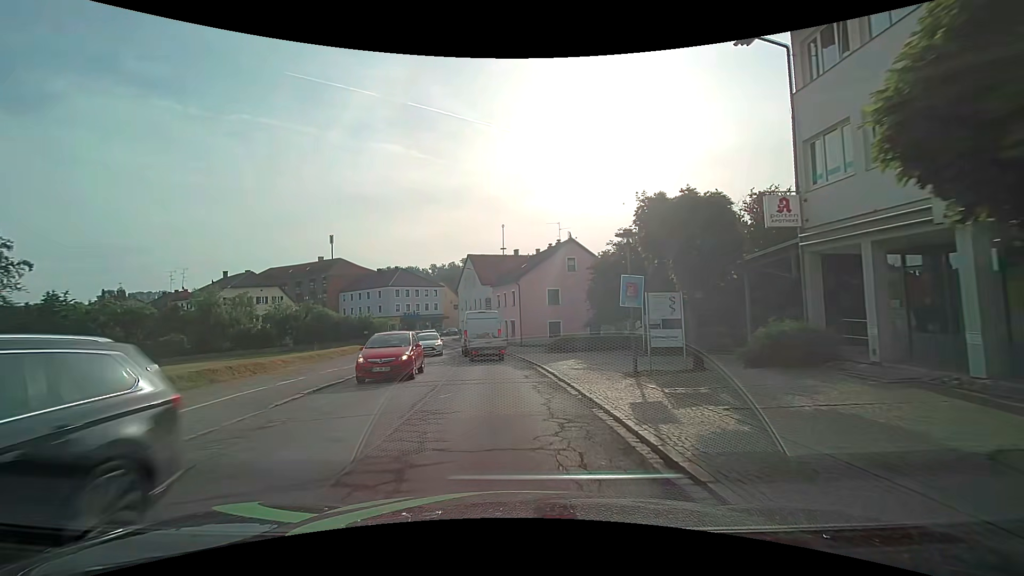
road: secondary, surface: asphalt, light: Day
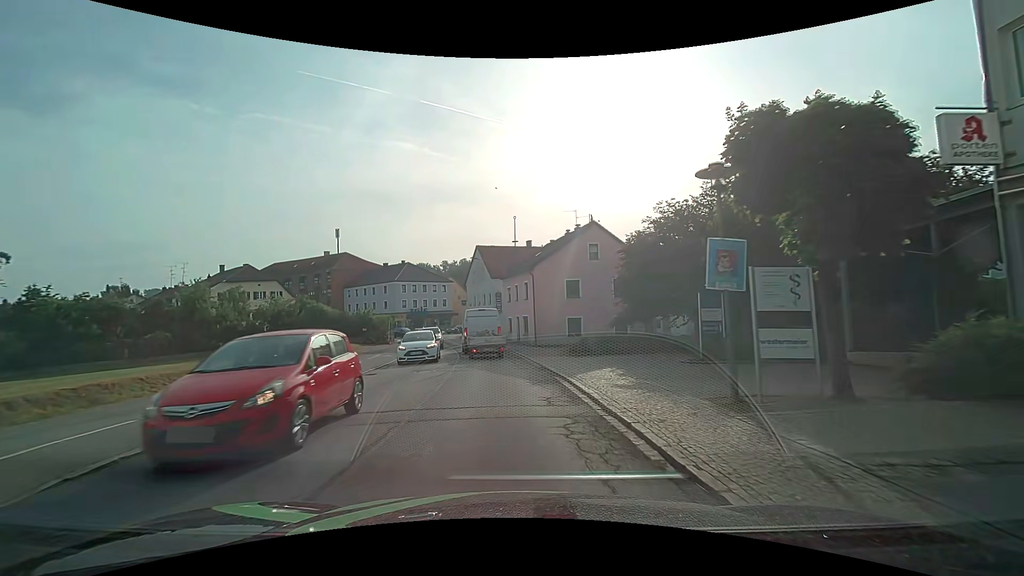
(0.0, +5.4) m; -1°
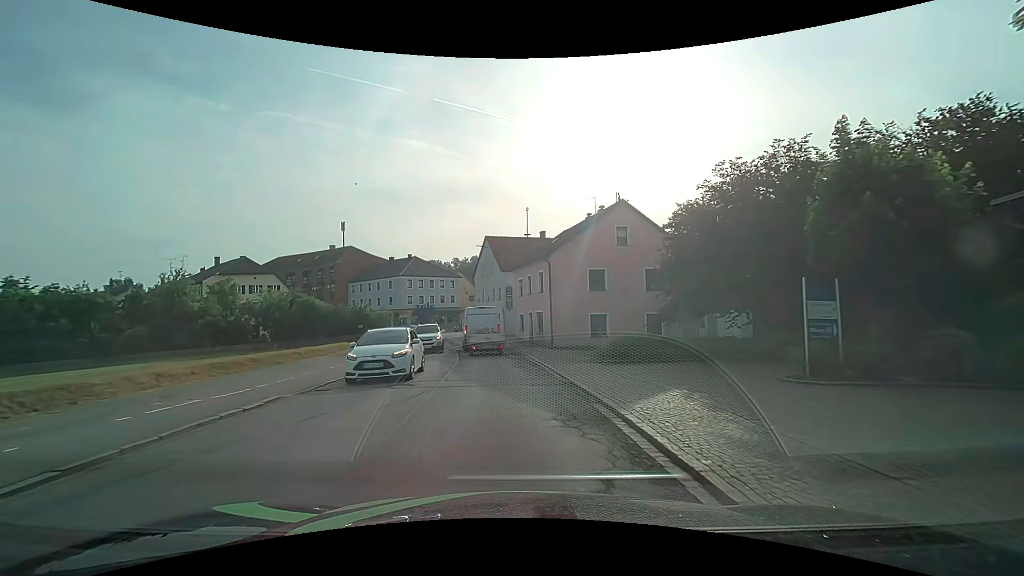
(-0.1, +5.3) m; -2°
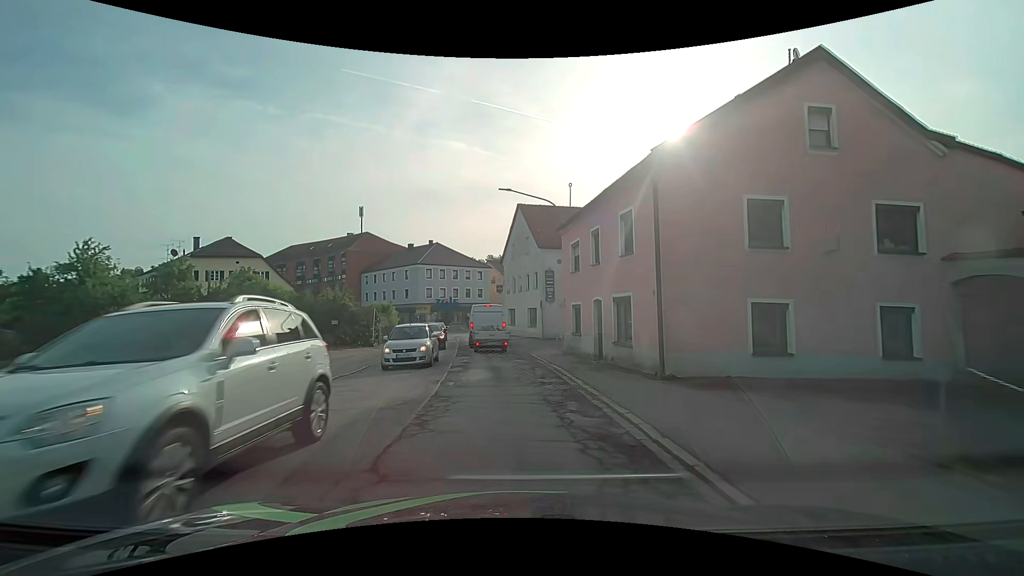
(-0.5, +15.5) m; -4°
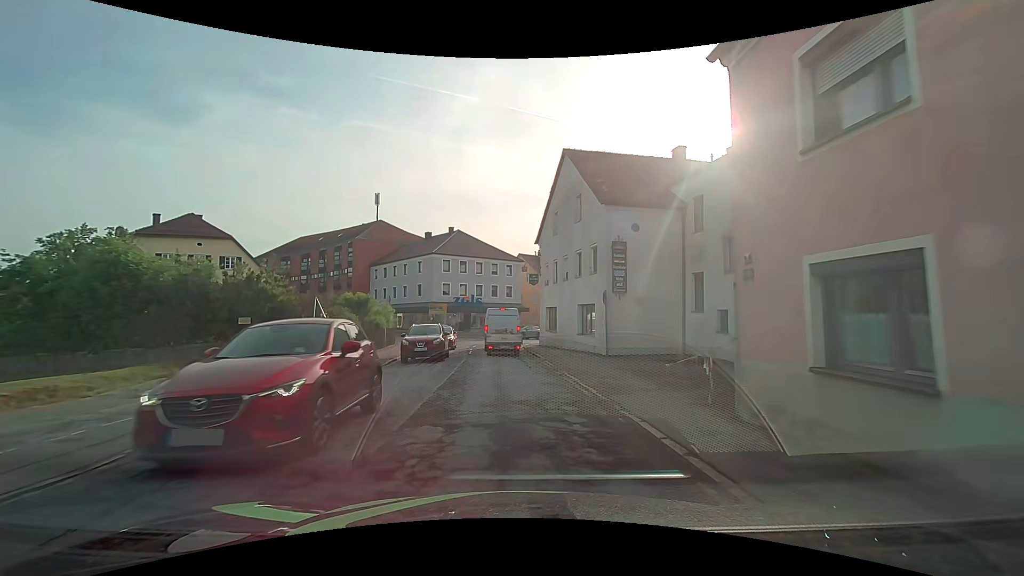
(-0.6, +14.8) m; -4°
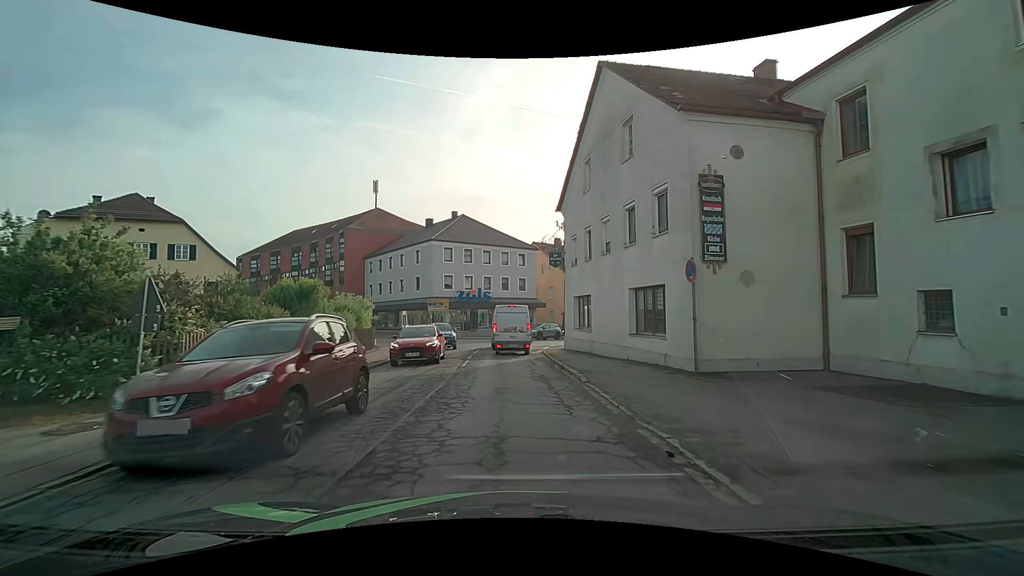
(-0.1, +9.3) m; -2°
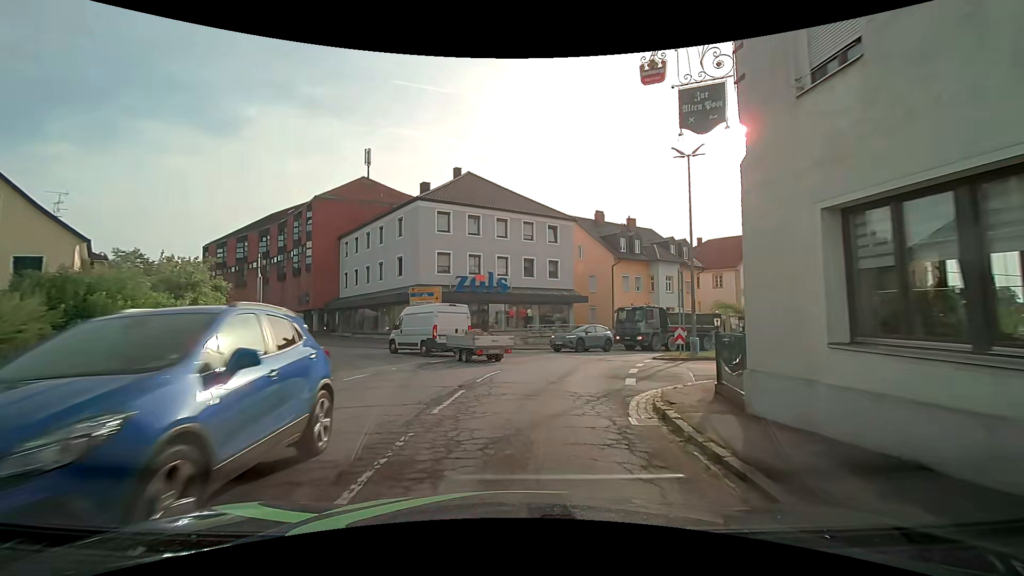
(-0.1, +18.2) m; -2°
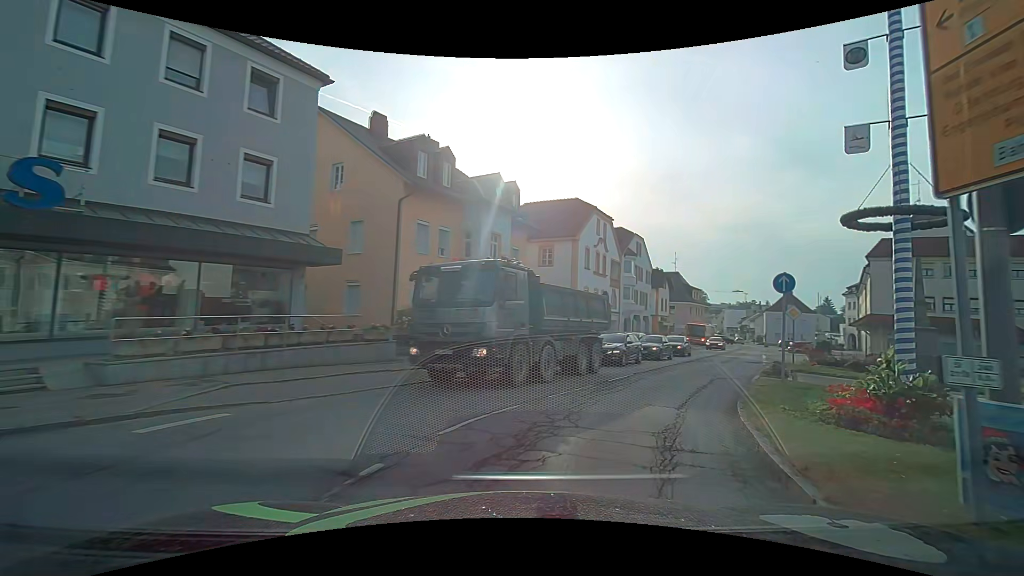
(+3.1, +23.1) m; +27°
(+2, +10) (+6, +19) (+10, +28) (+15, +37) (+19, +46) (+24, +55) (+28, +64) (+32, +73) (+37, +82) (+40, +91) m
